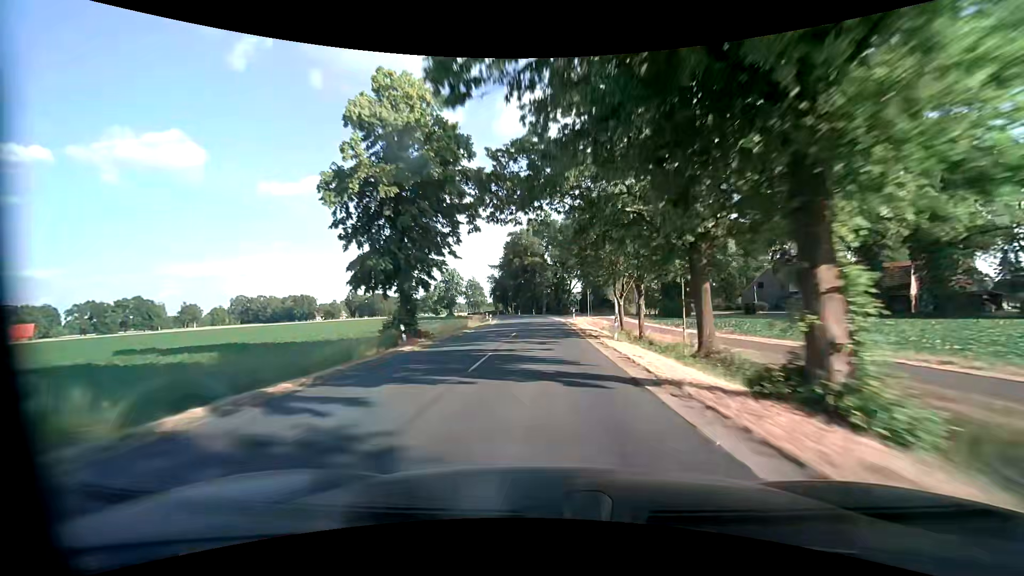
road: secondary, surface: asphalt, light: Day
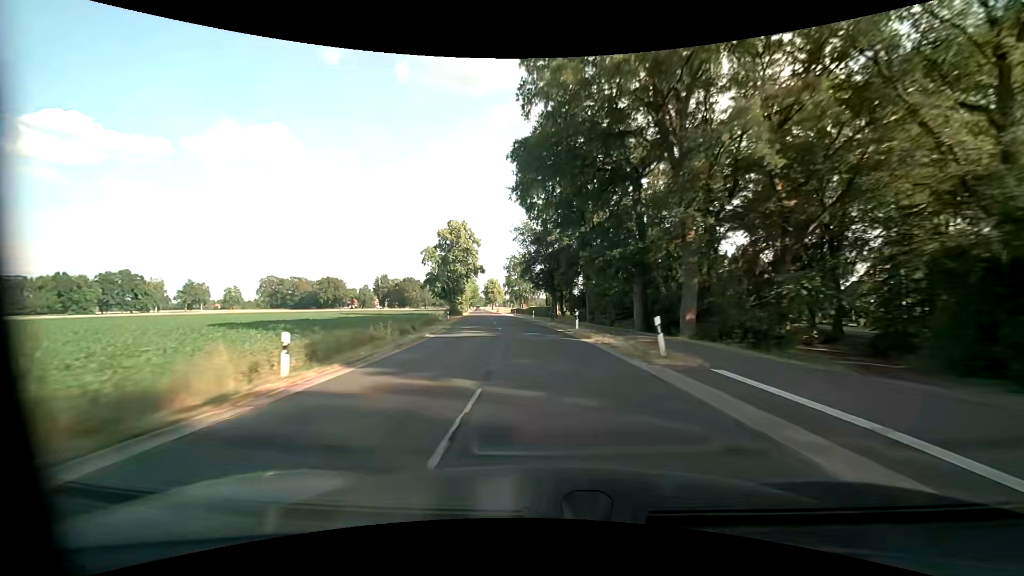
(-2.8, +78.7) m; -8°
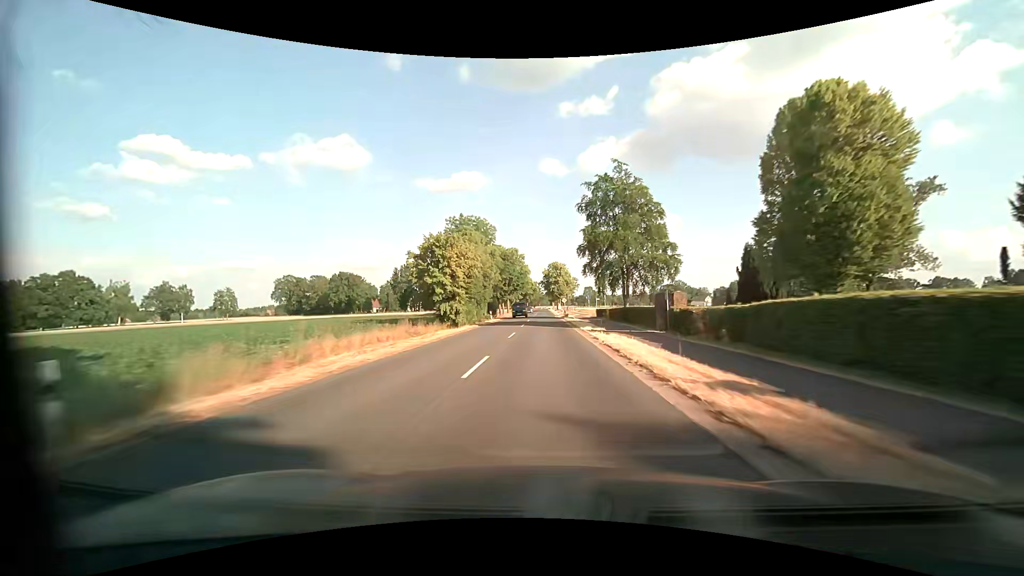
(-8.5, +78.4) m; -8°
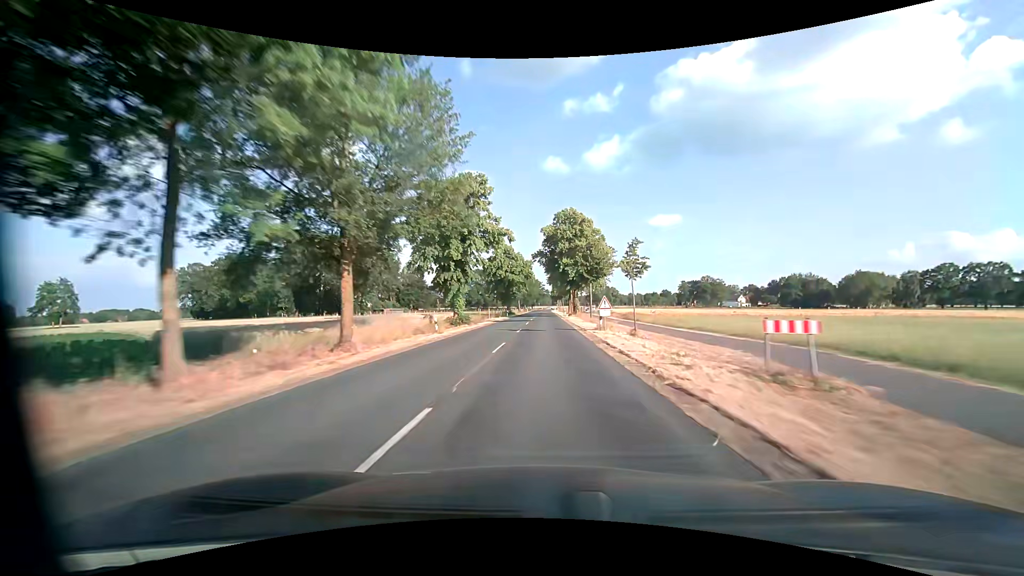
(-0.5, +79.2) m; 0°
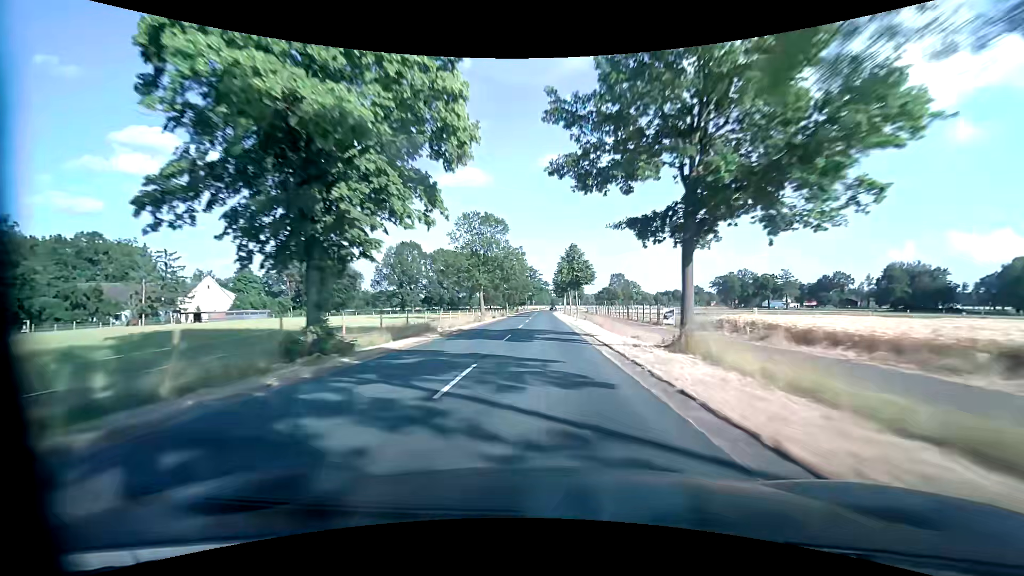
(+0.3, +79.2) m; 0°
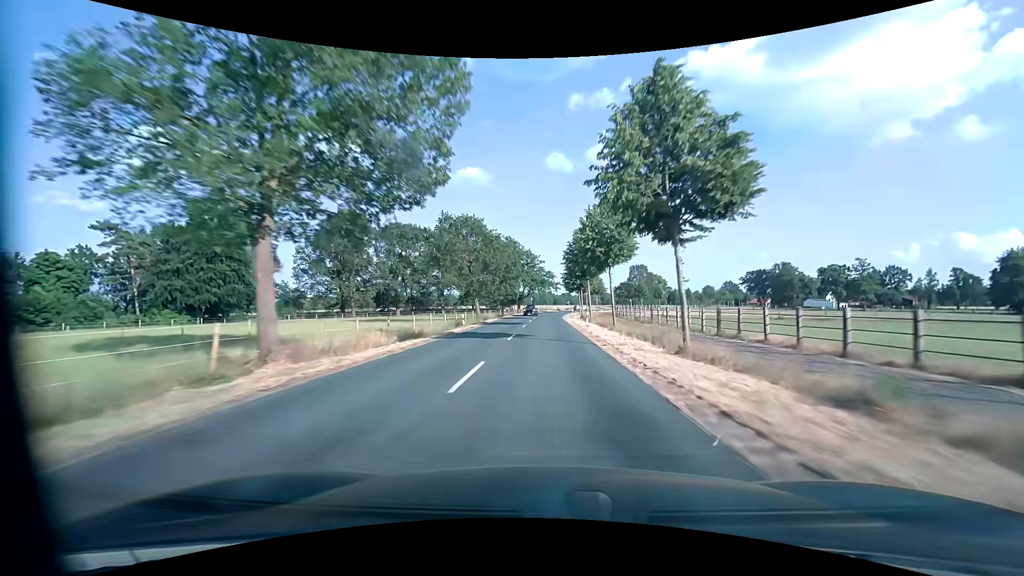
(-0.1, +47.5) m; 0°
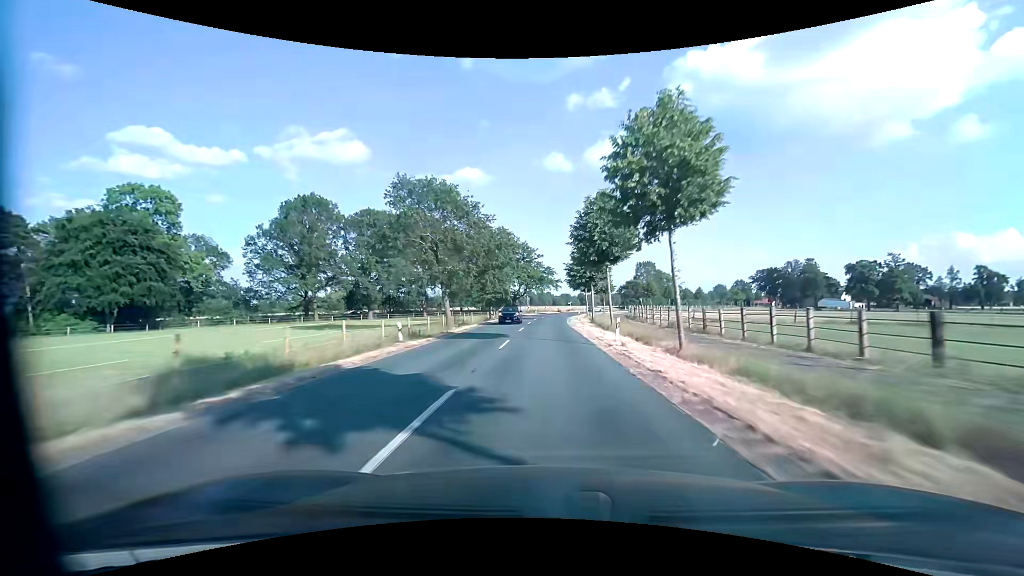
(0.0, +15.9) m; 0°
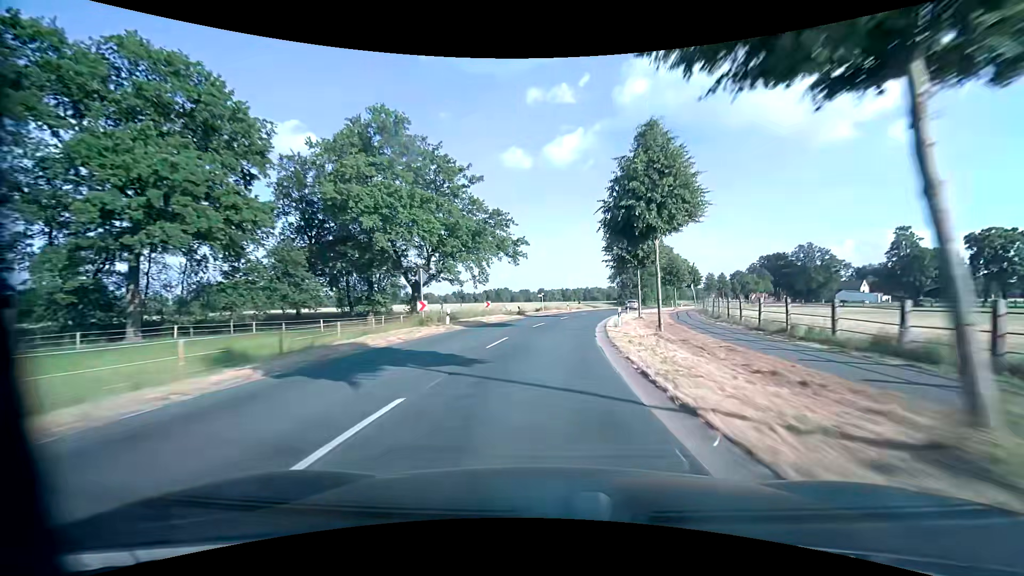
(+1.4, +60.7) m; +4°
(0, +10) (+1, +20) (+2, +30) (+4, +40) (+6, +49) (+9, +59) (+12, +69) (+15, +78) (+19, +87) (+24, +96) m
